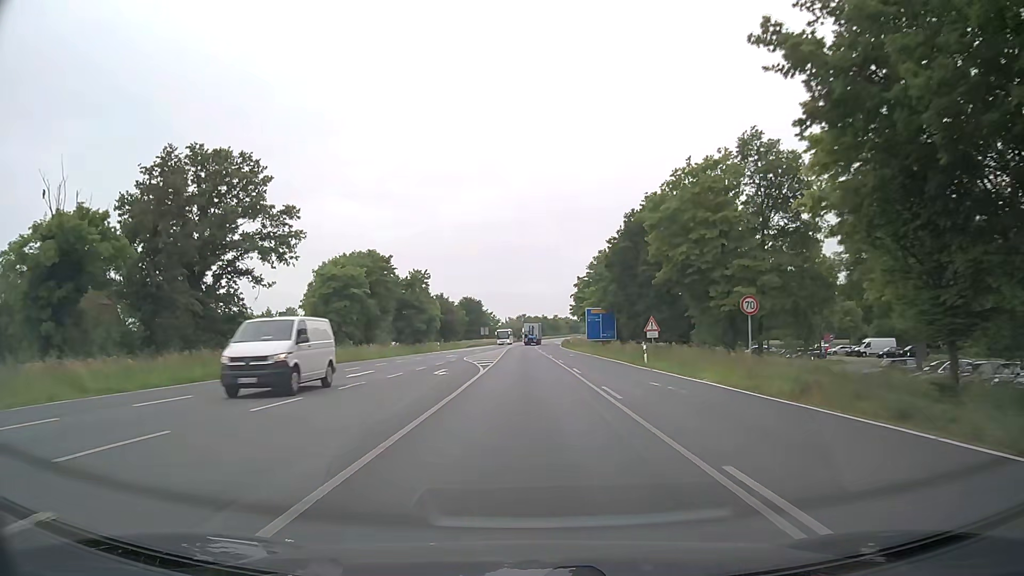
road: primary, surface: asphalt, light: Day
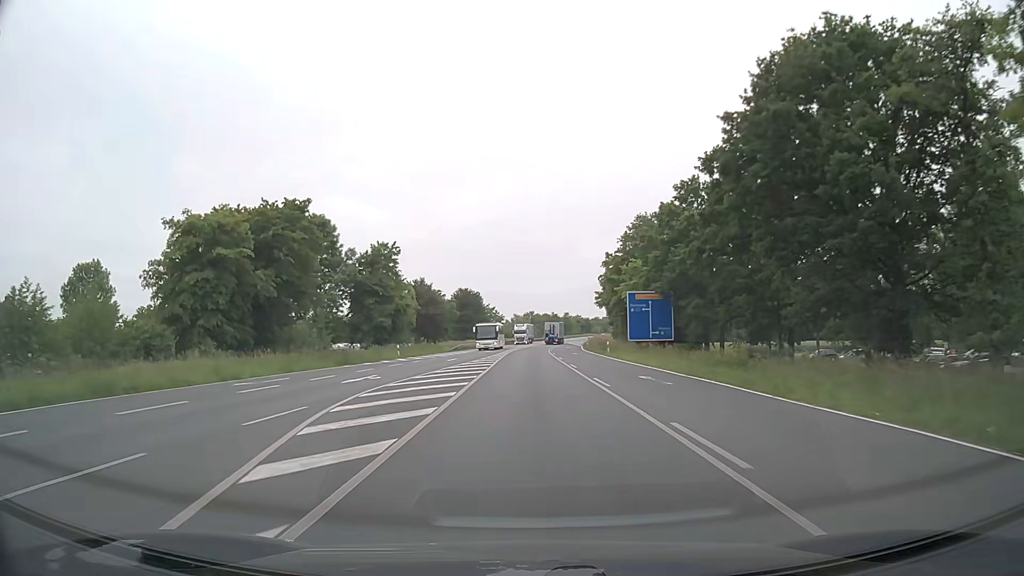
(-0.4, +32.3) m; -1°
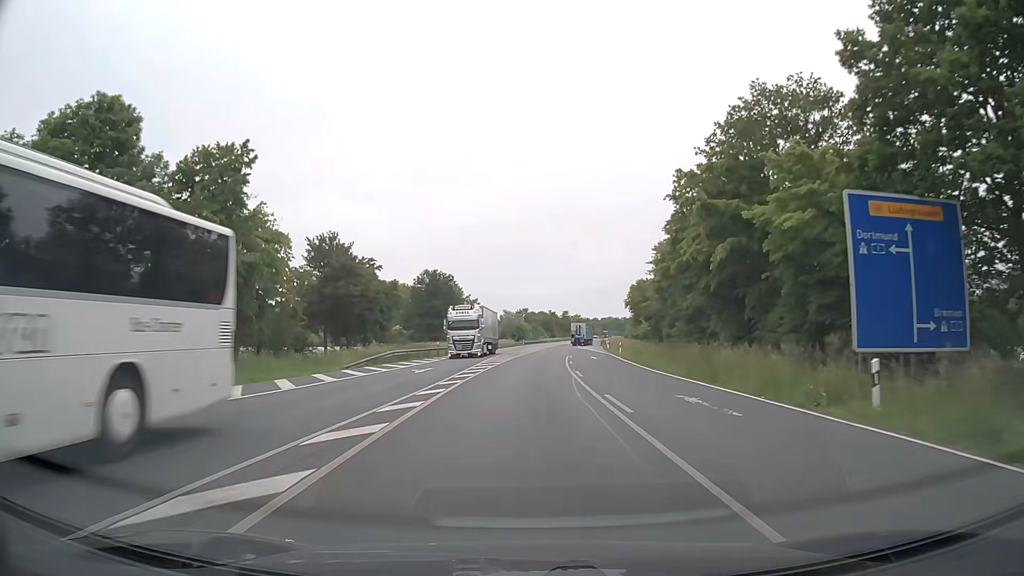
(+0.2, +42.9) m; +1°
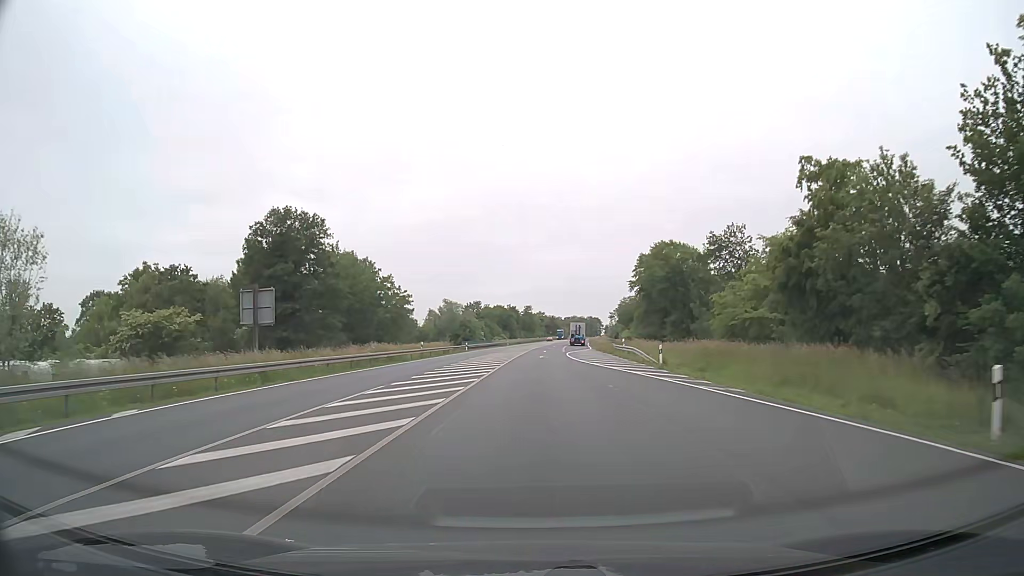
(+1.3, +53.6) m; +4°
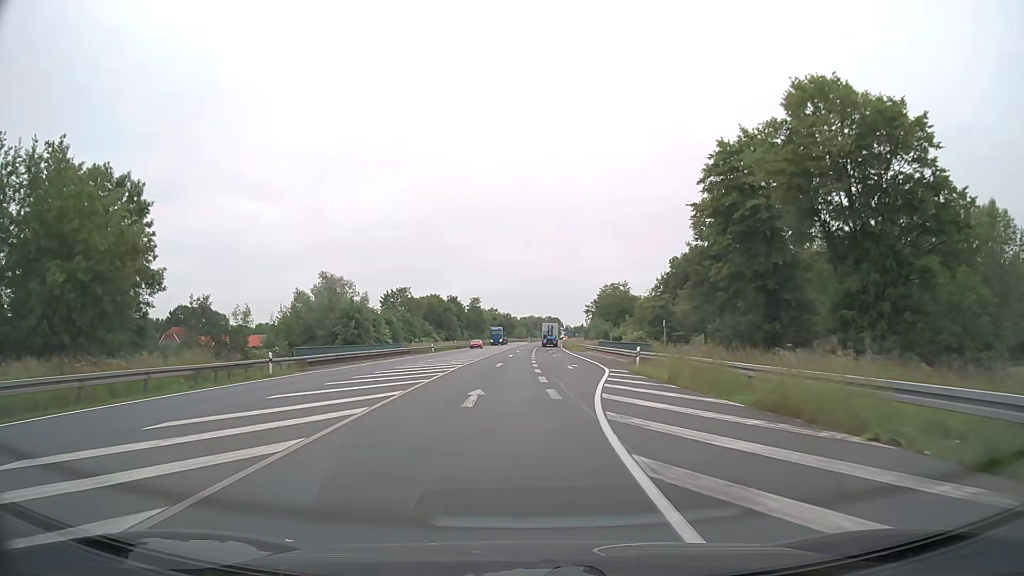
(+1.7, +53.6) m; +3°
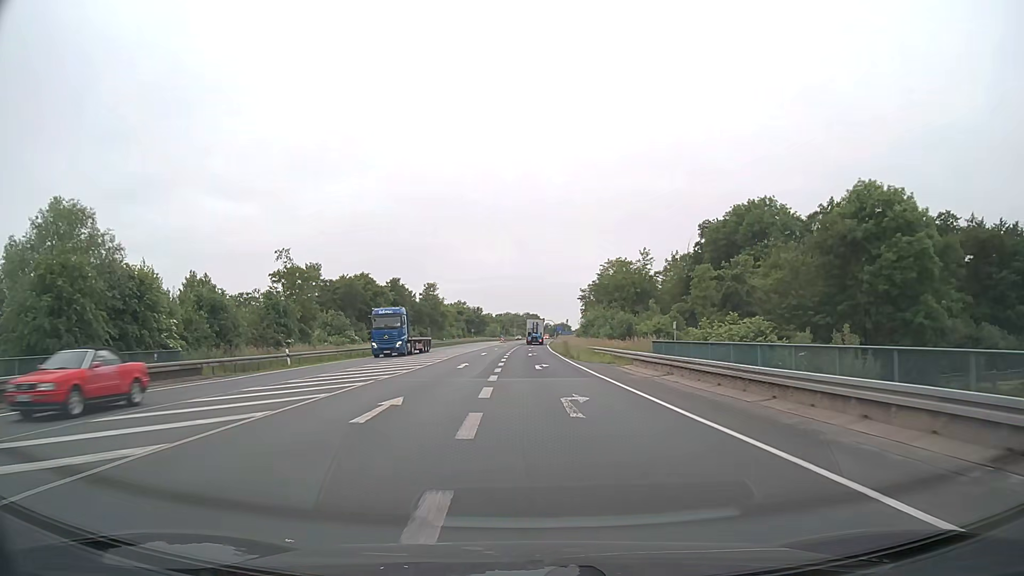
(+1.1, +42.9) m; +2°
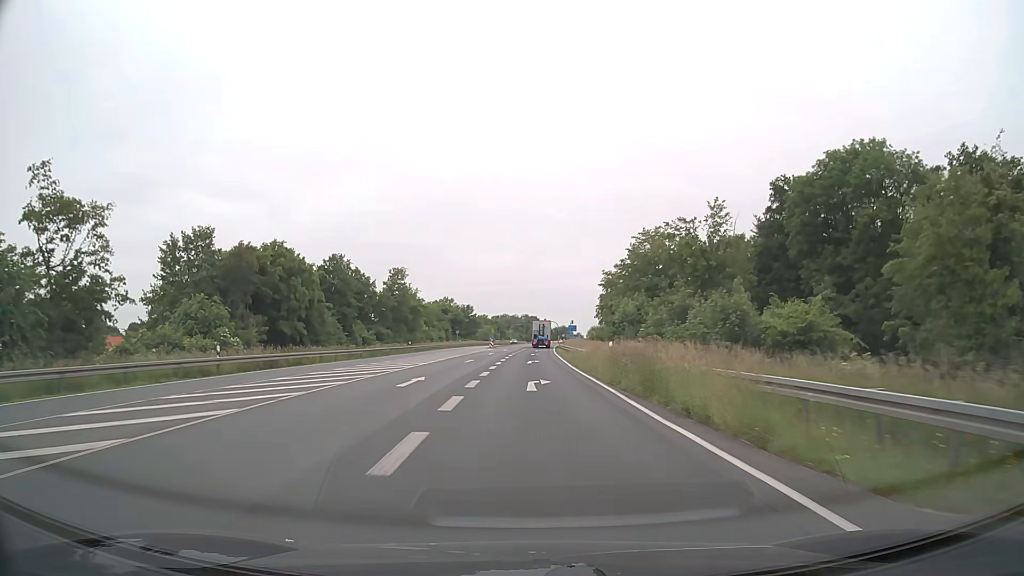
(0.0, +32.2) m; 0°
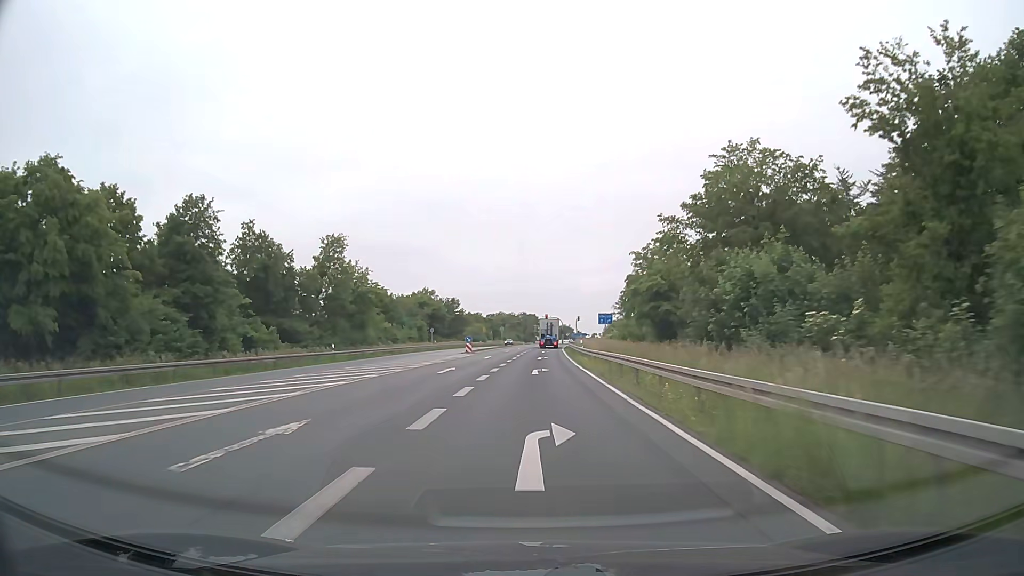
(0.0, +32.1) m; 0°
(0, +10) (0, +20) (0, +30) (0, +40) (+1, +50) (+1, +60) (+2, +70) (+2, +80) (+3, +90) (+3, +100) m
